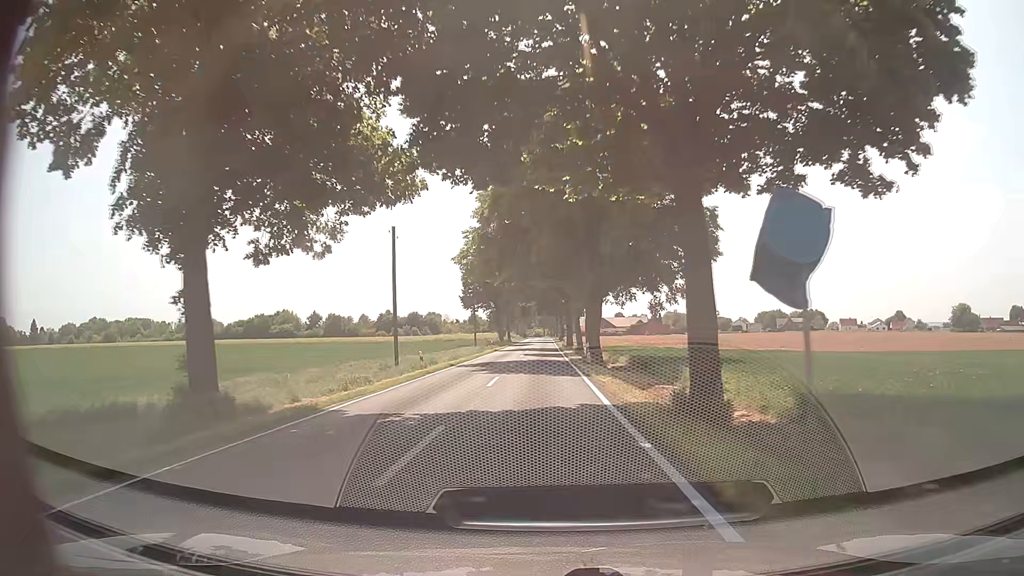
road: tertiary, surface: asphalt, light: Day
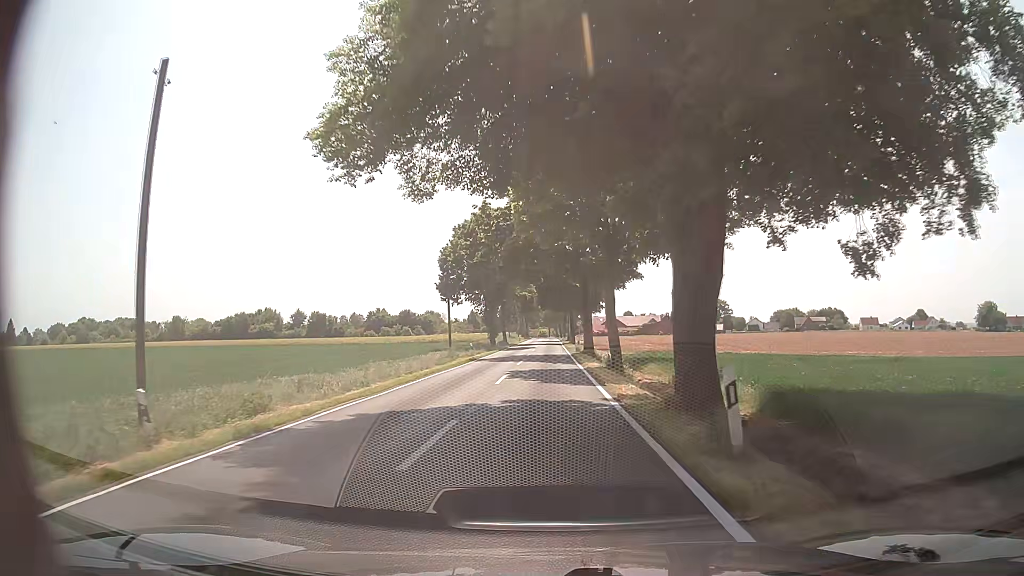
(-0.1, +23.2) m; -1°
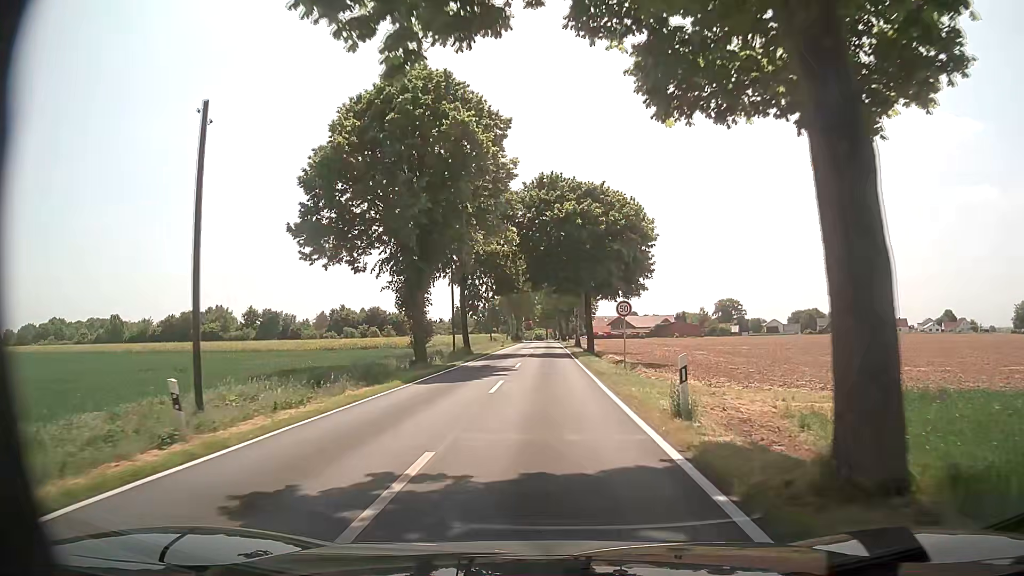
(+0.2, +38.7) m; 0°
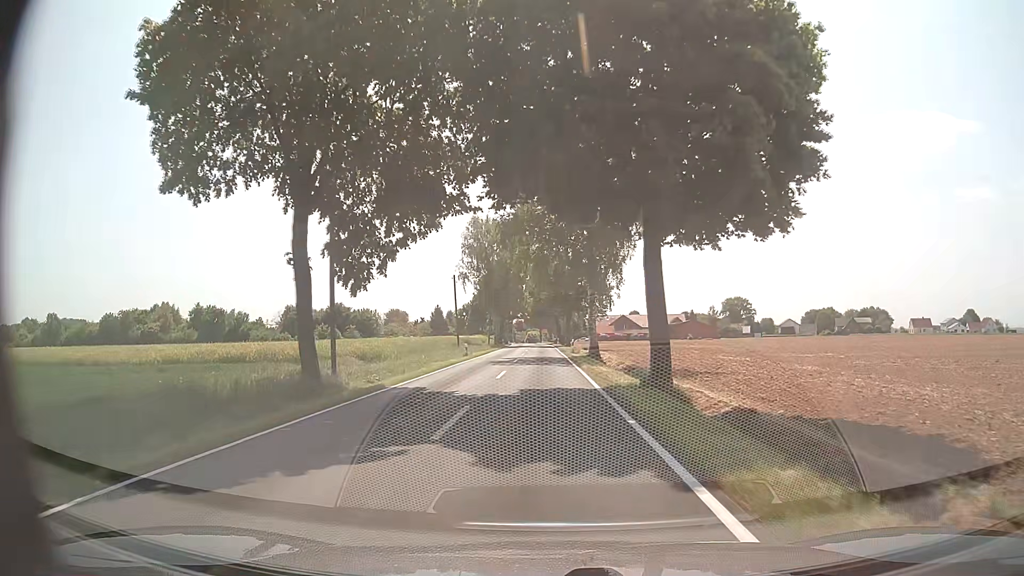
(+0.2, +31.0) m; +1°
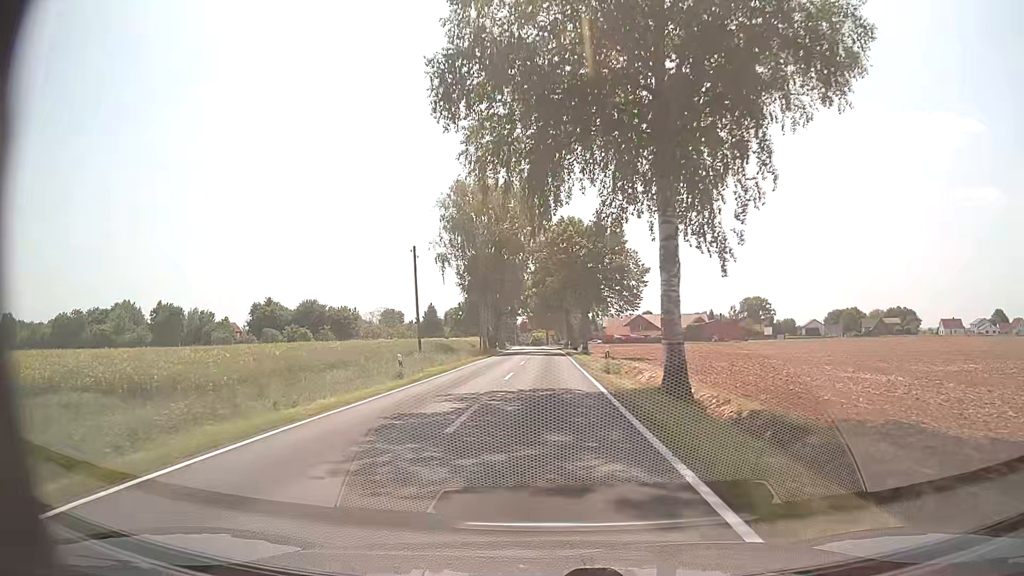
(-0.1, +23.2) m; -2°
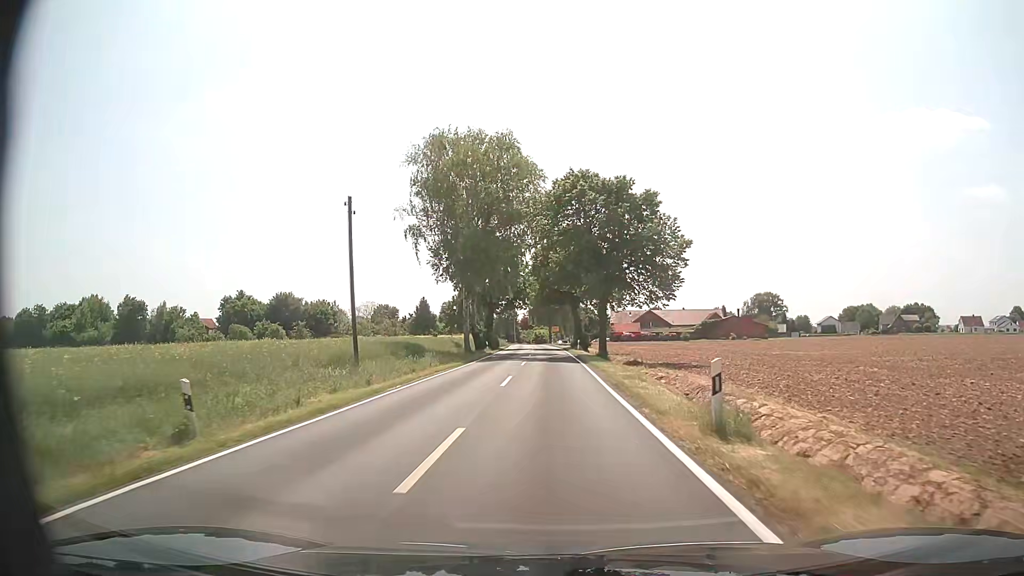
(+0.2, +15.5) m; 0°
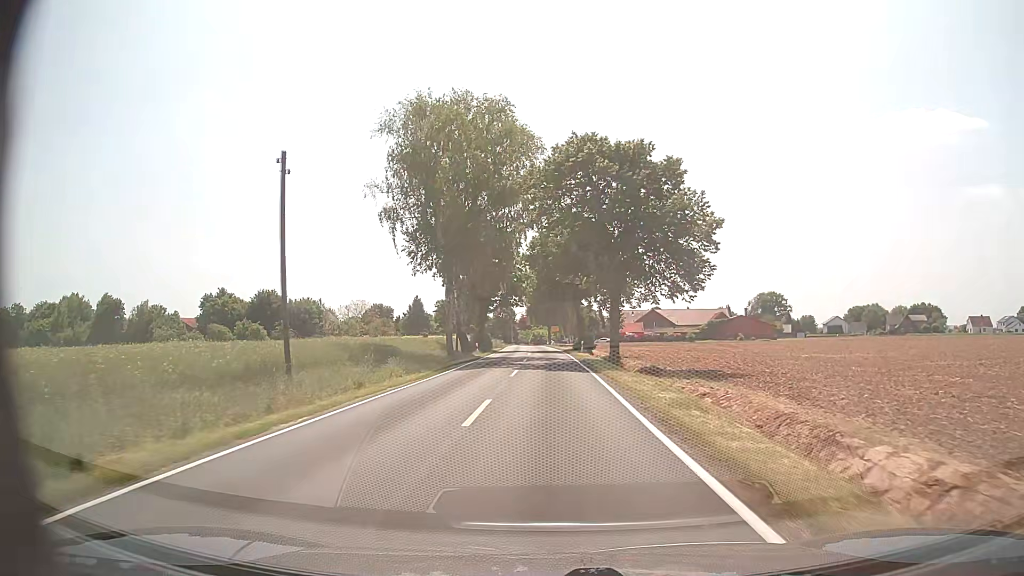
(0.0, +7.8) m; 0°
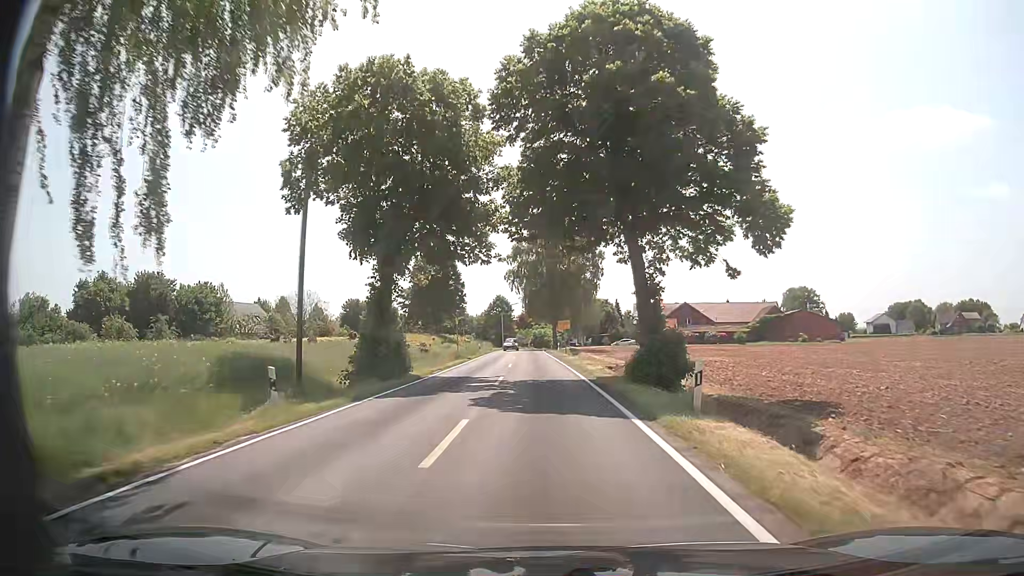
(+0.1, +38.9) m; 0°
(0, +10) (0, +20) (0, +30) (-1, +40) (-1, +50) (-1, +60) (-2, +70) (-2, +80) (-2, +90) (-1, +100) m
